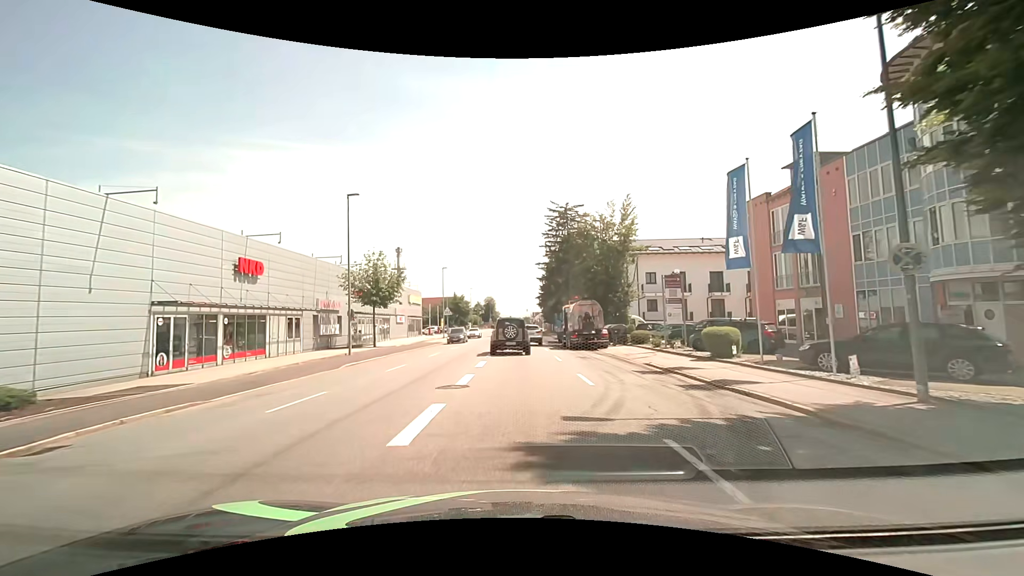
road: tertiary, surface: asphalt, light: Day
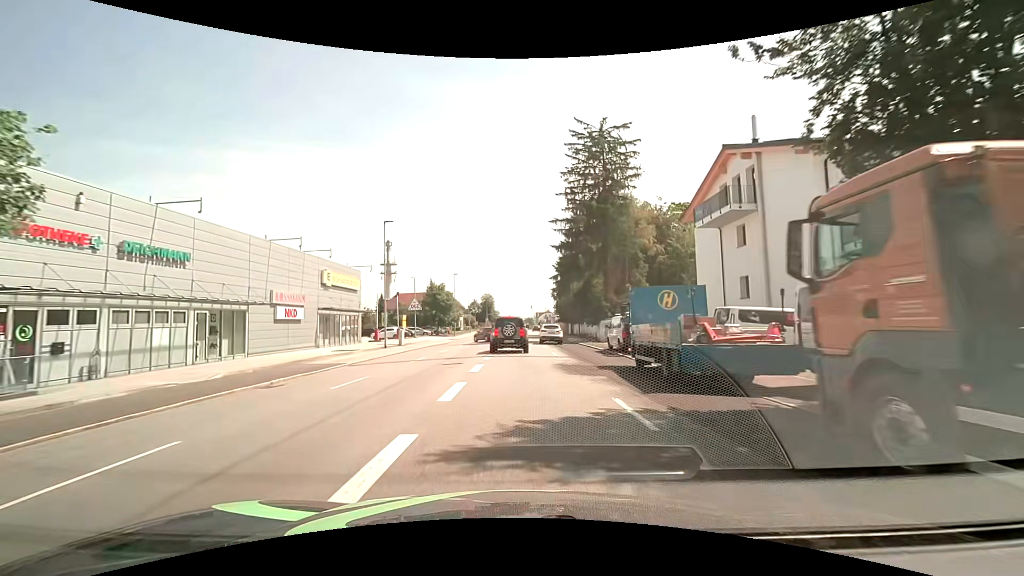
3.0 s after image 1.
(0.0, +32.8) m; 0°
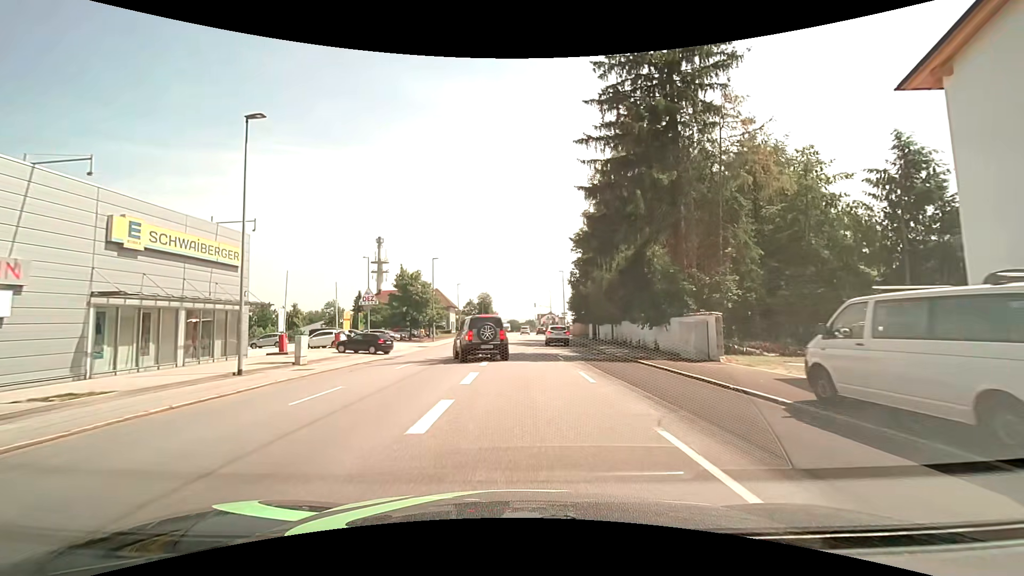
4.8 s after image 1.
(-0.1, +20.9) m; 0°
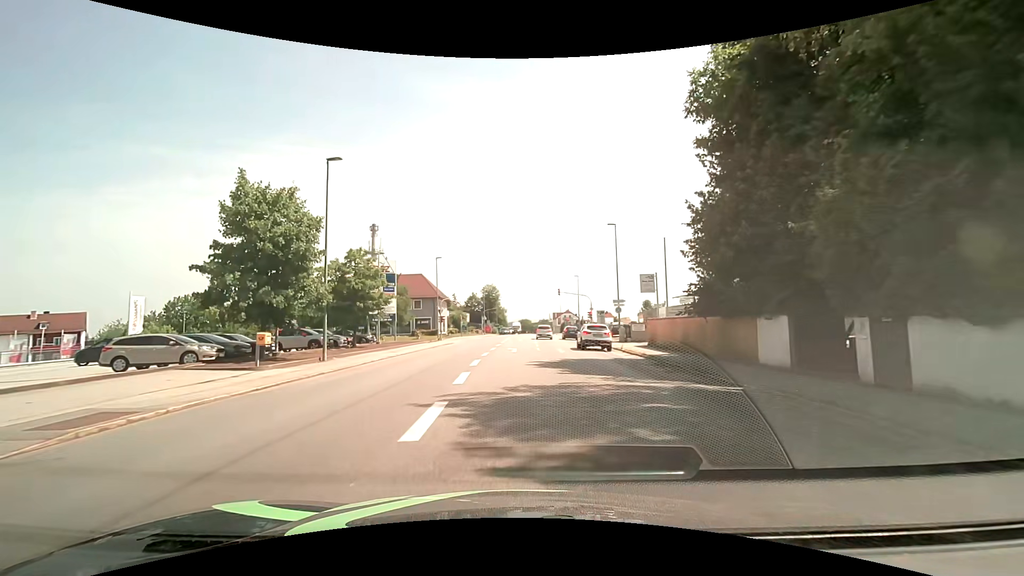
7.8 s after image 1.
(-0.3, +36.6) m; -2°
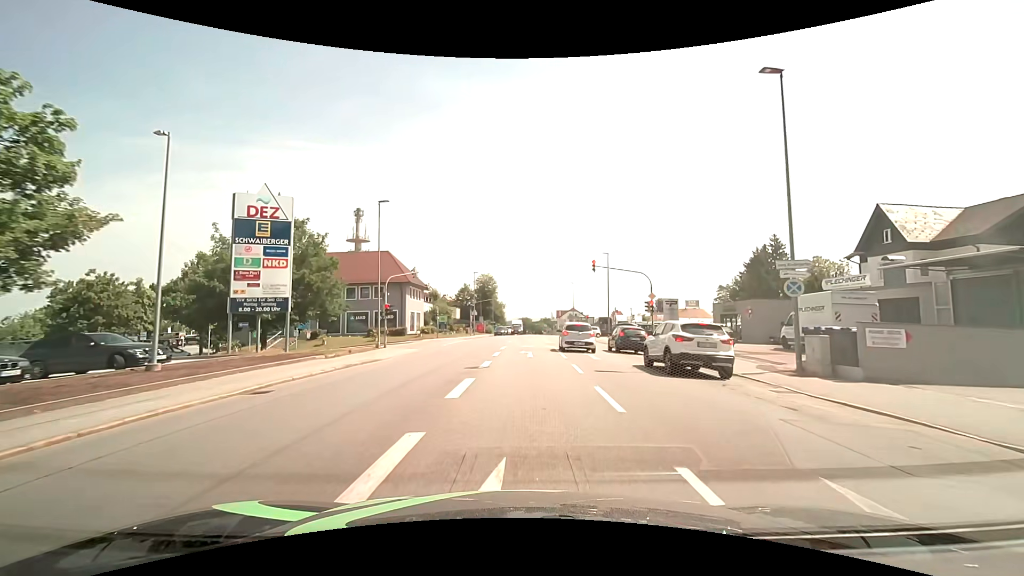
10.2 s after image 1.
(-0.2, +26.6) m; 0°
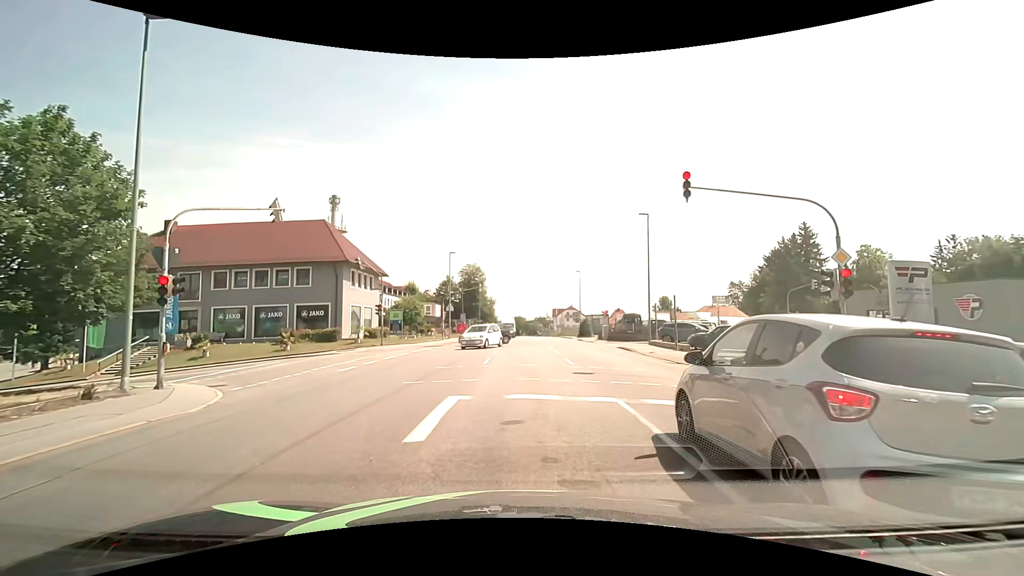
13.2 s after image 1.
(+0.4, +20.5) m; +1°
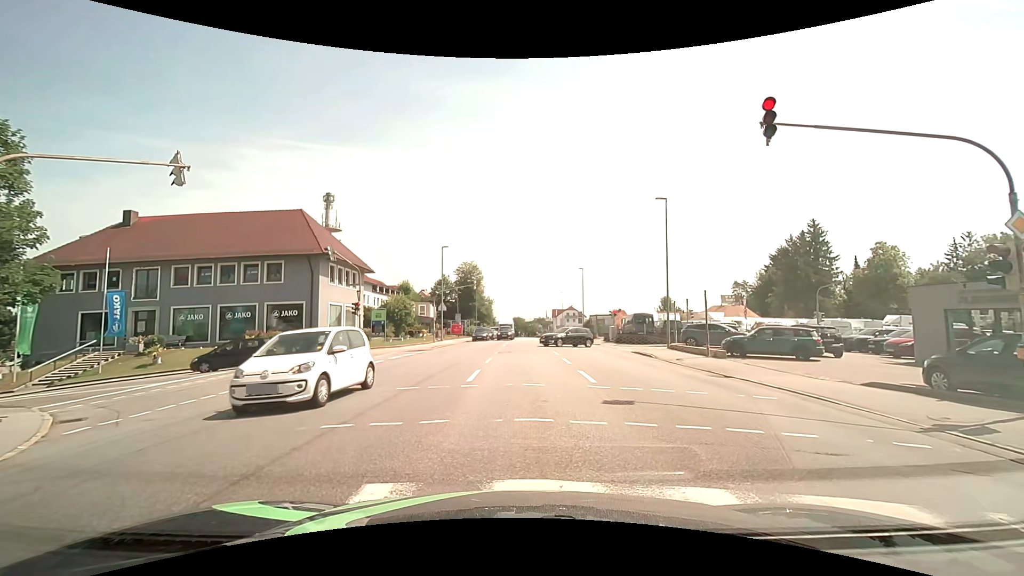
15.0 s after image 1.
(0.0, +4.7) m; -2°
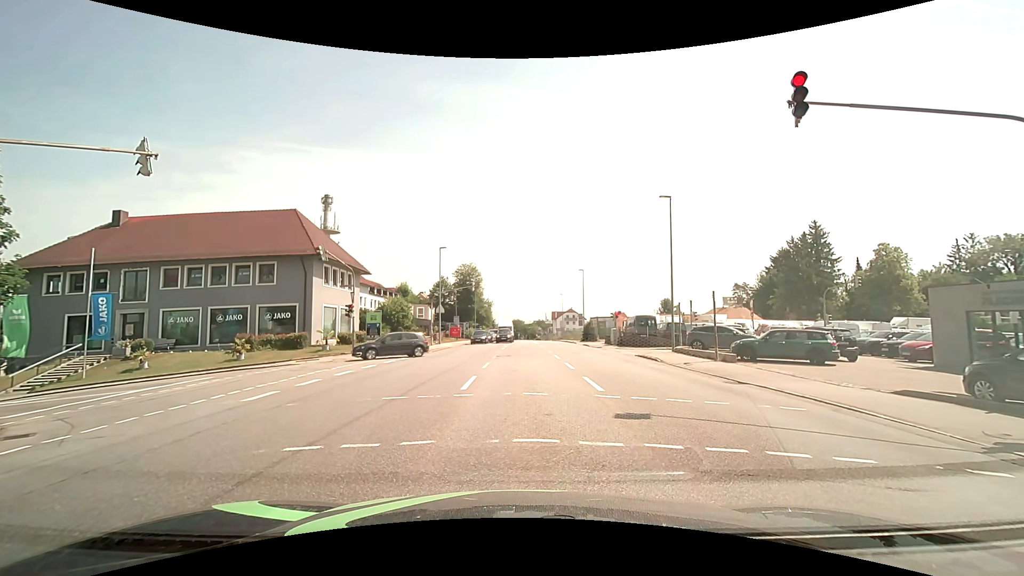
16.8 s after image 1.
(0.0, +1.0) m; 0°
